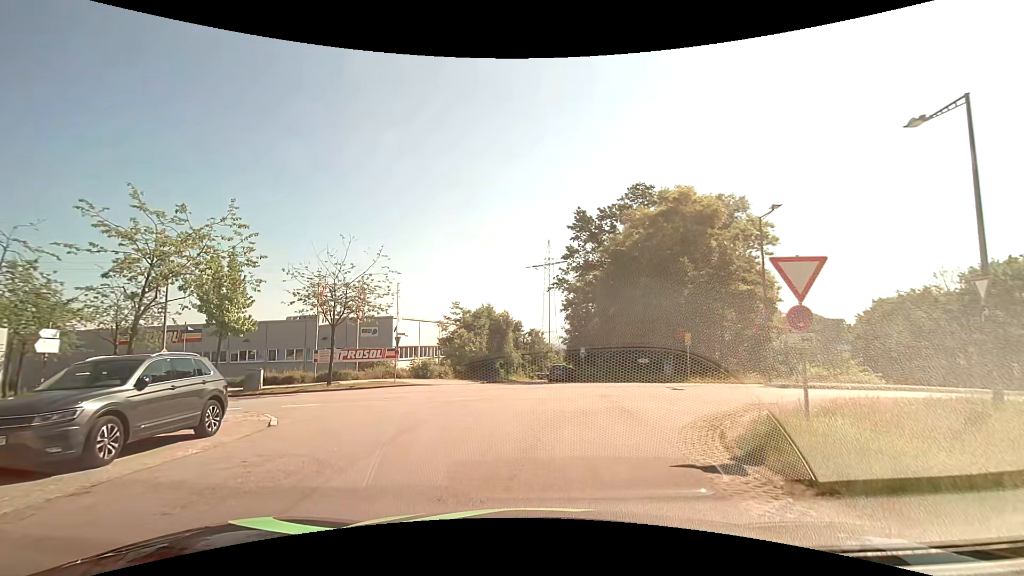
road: residential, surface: asphalt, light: Day
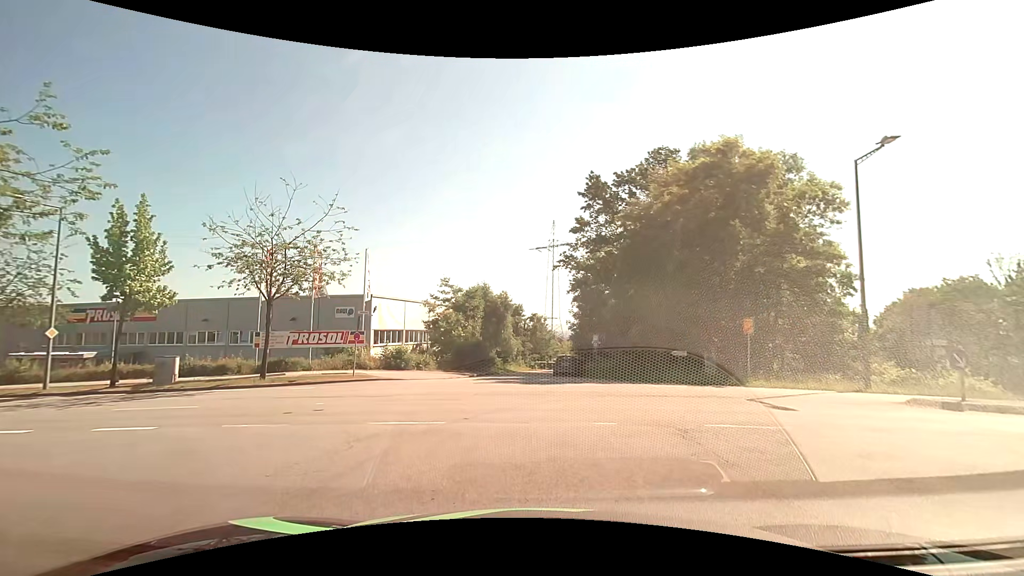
(0.0, +7.7) m; 0°
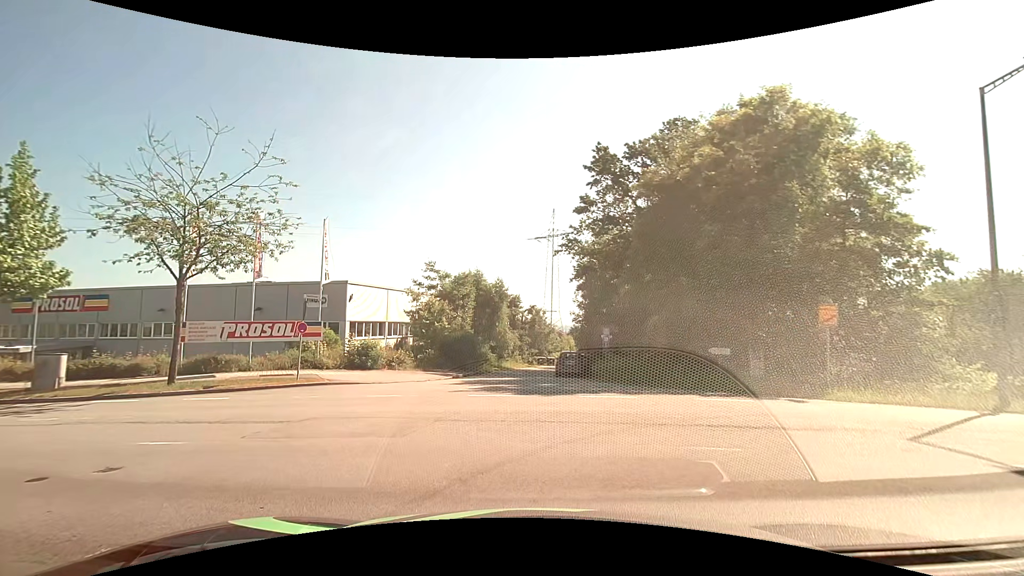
(0.0, +5.6) m; -1°
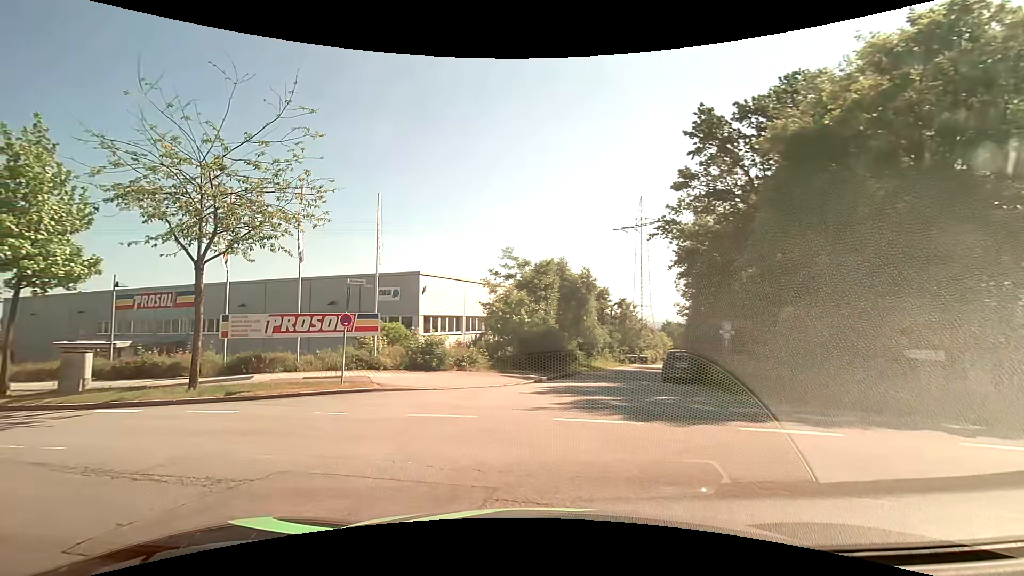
(-0.1, +5.0) m; -8°
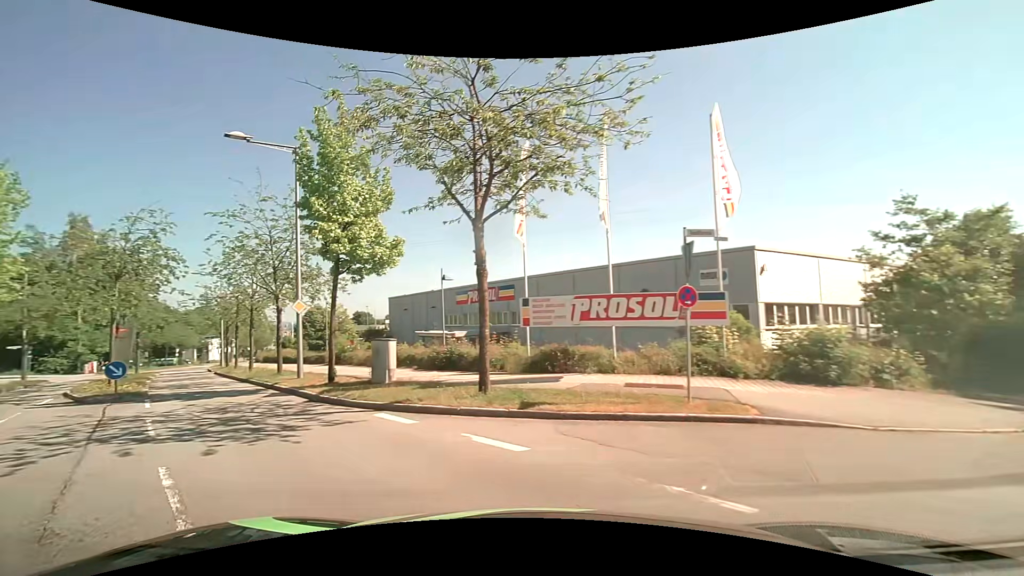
(-1.8, +6.3) m; -33°
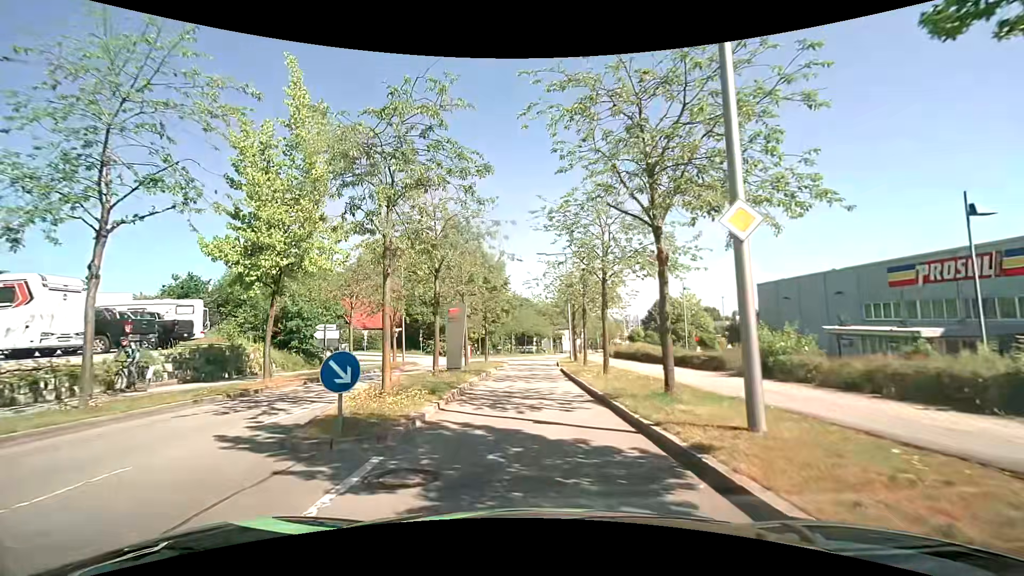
(-6.1, +12.2) m; -38°
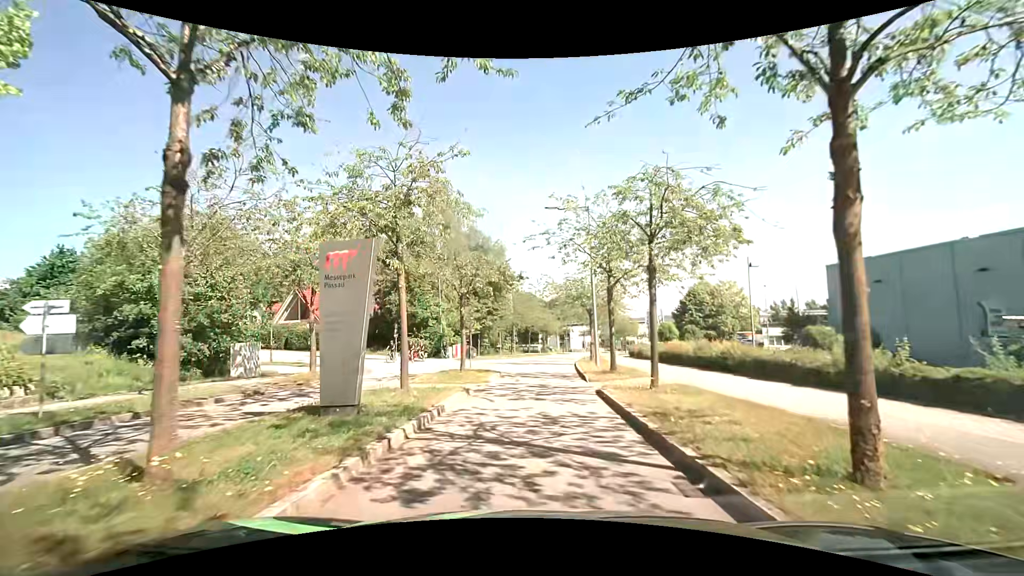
(-0.1, +14.0) m; -1°
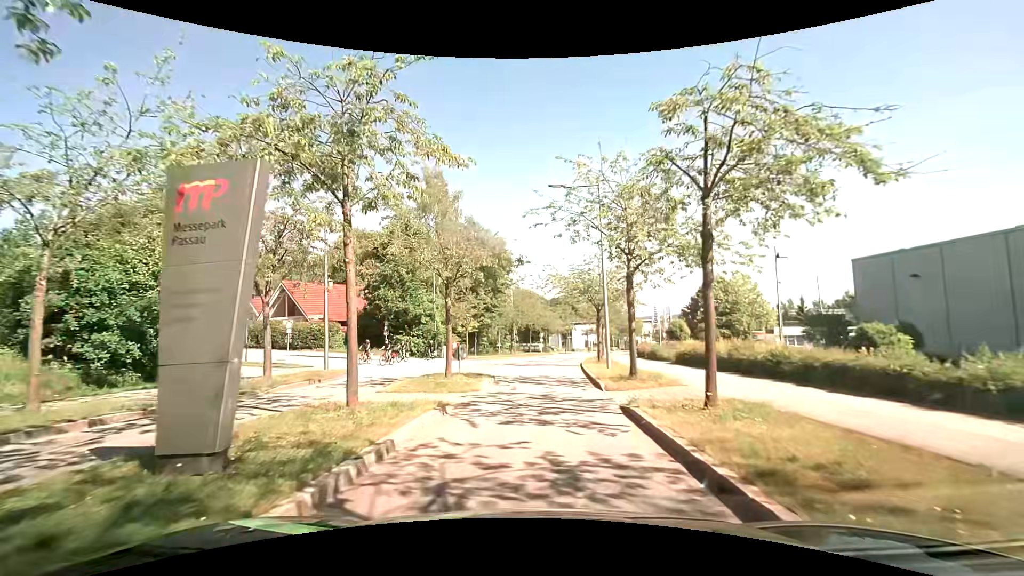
(+0.1, +3.8) m; 0°
(0, +10) (+1, +20) (+1, +30) (+2, +40) (+3, +50) (+5, +60) (+7, +69) (+10, +79) (+13, +89) (+17, +98) m
